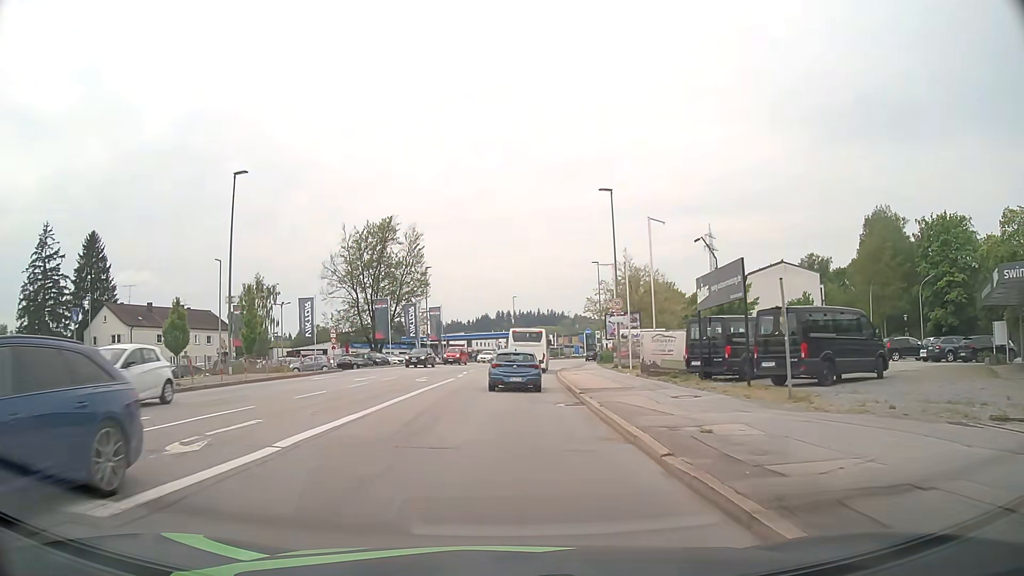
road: tertiary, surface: asphalt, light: Day
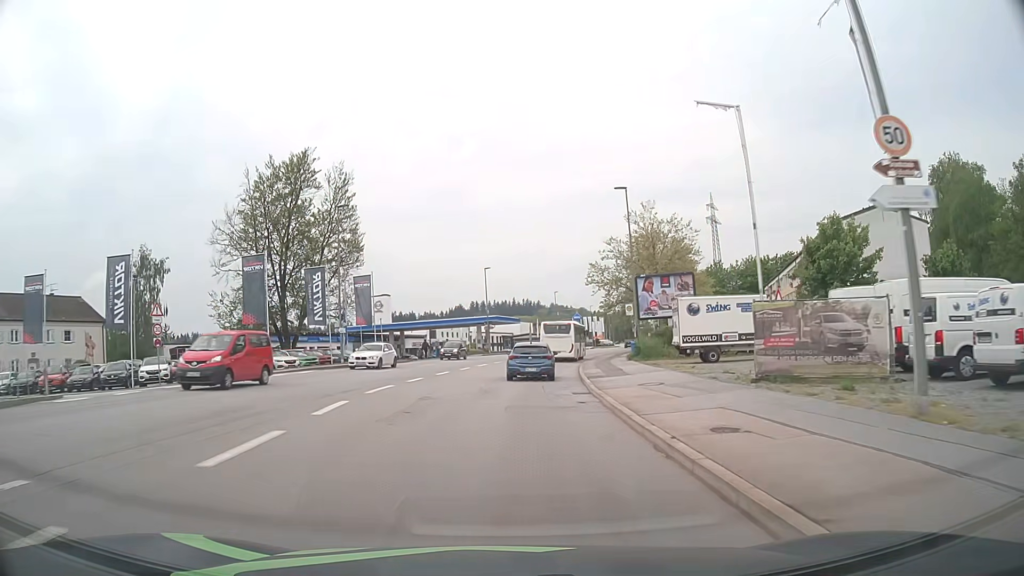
(+0.2, +29.4) m; +2°
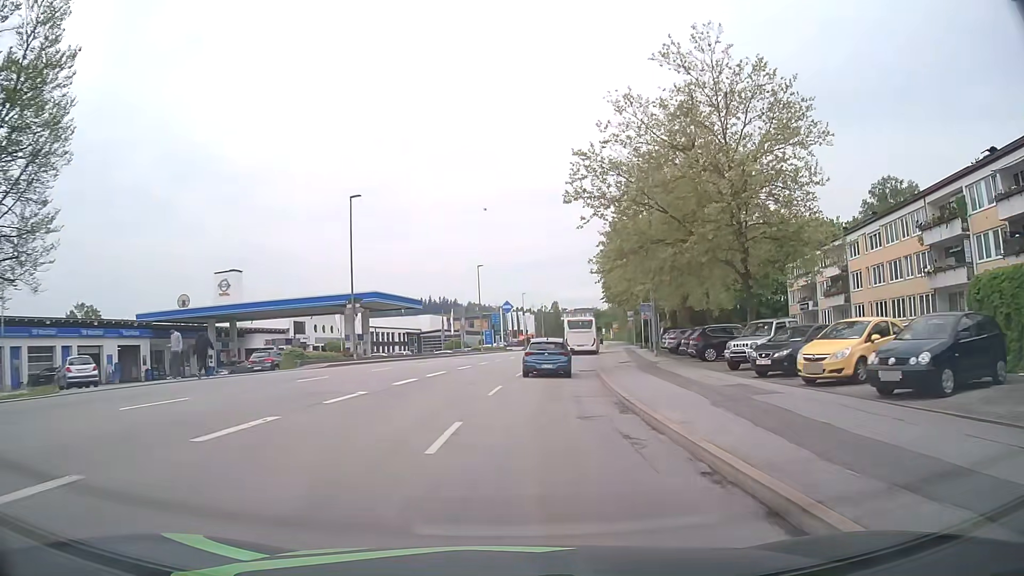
(+1.8, +39.7) m; +7°
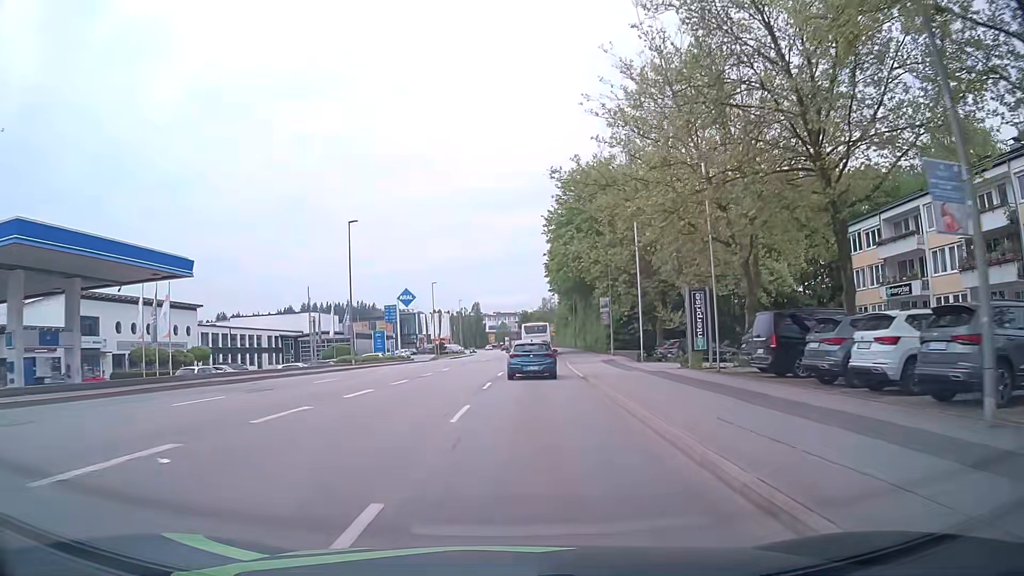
(+2.0, +32.4) m; +7°
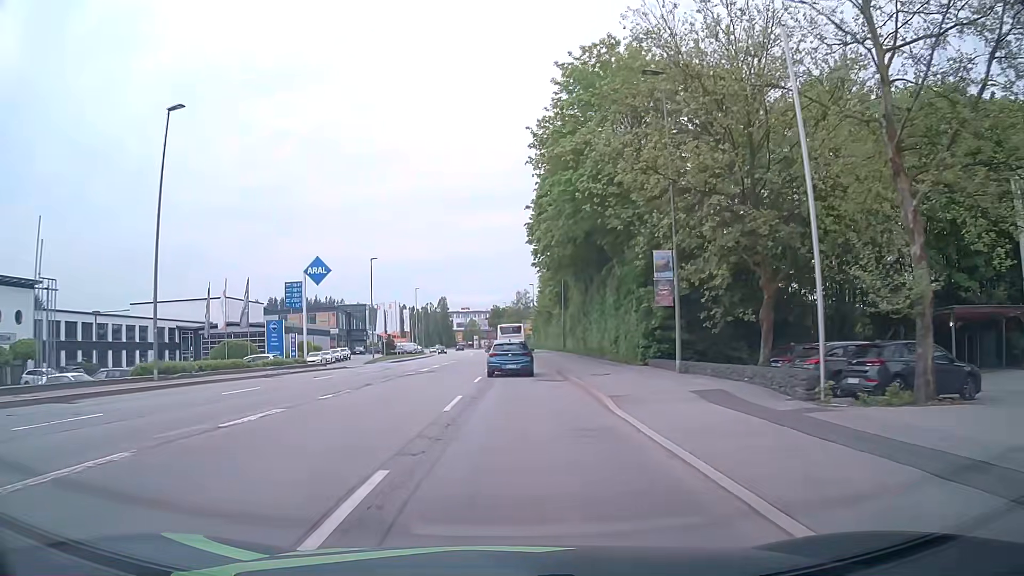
(+0.6, +24.6) m; +3°
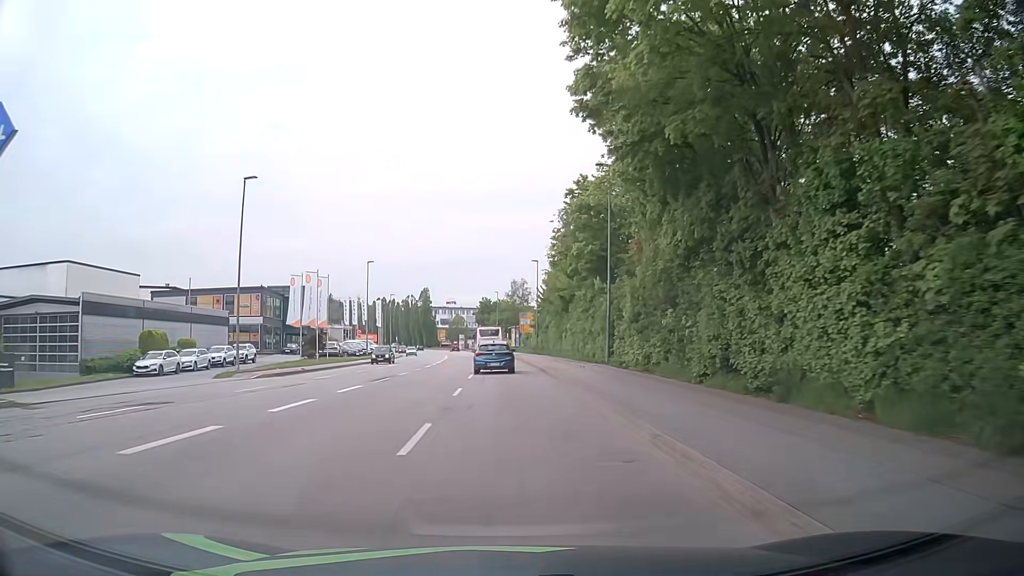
(-0.1, +33.3) m; 0°
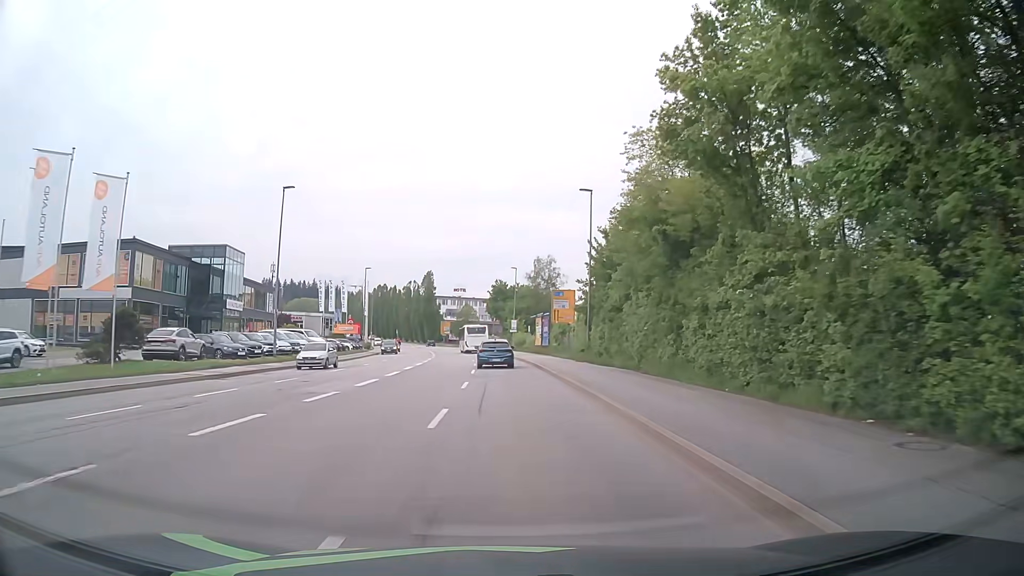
(-0.5, +34.2) m; -1°
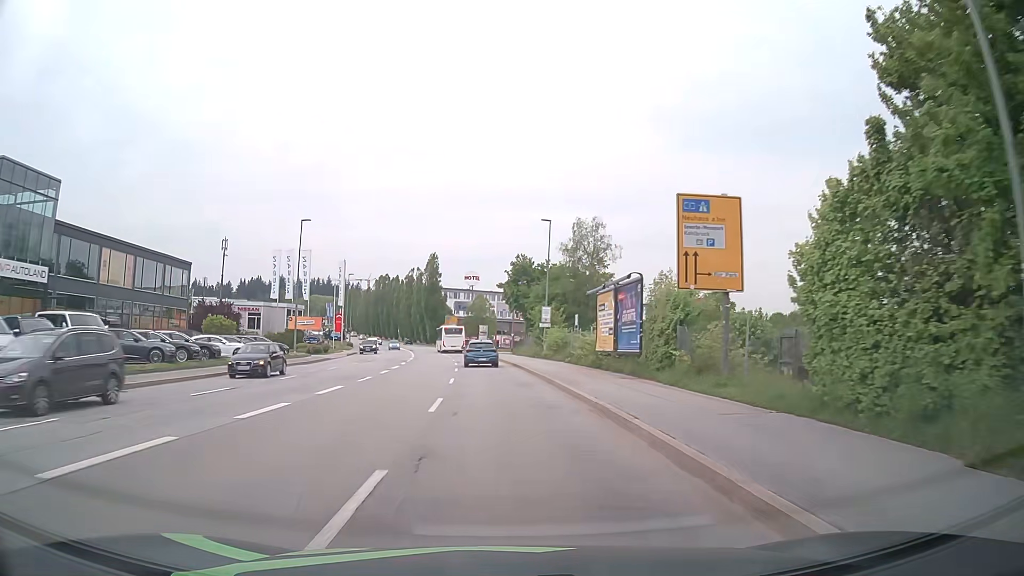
(-0.5, +33.7) m; -2°
(0, +10) (0, +20) (-1, +30) (-2, +40) (-2, +50) (-3, +60) (-5, +70) (-6, +80) (-8, +90) (-10, +99) m
